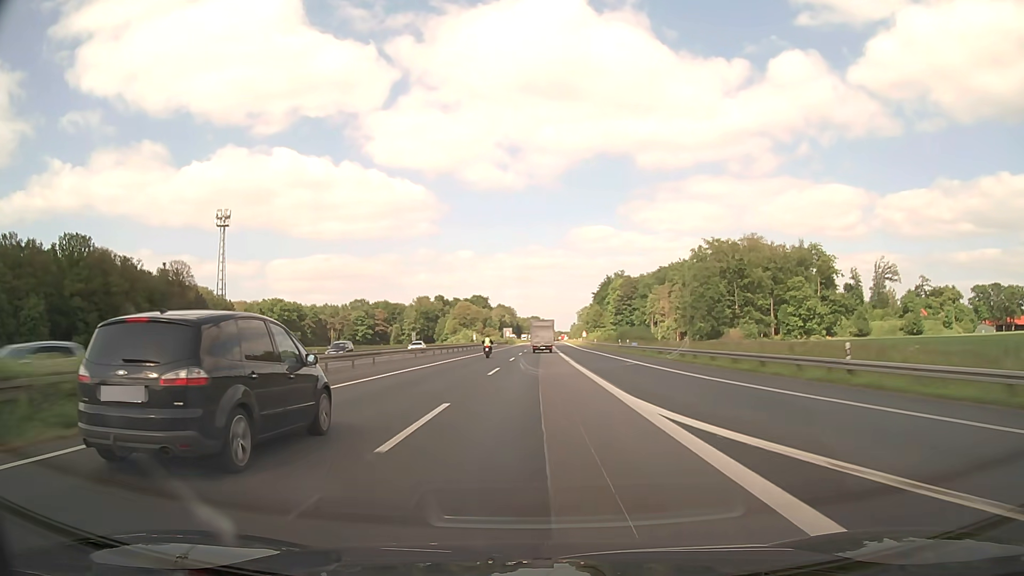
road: motorway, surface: asphalt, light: Day
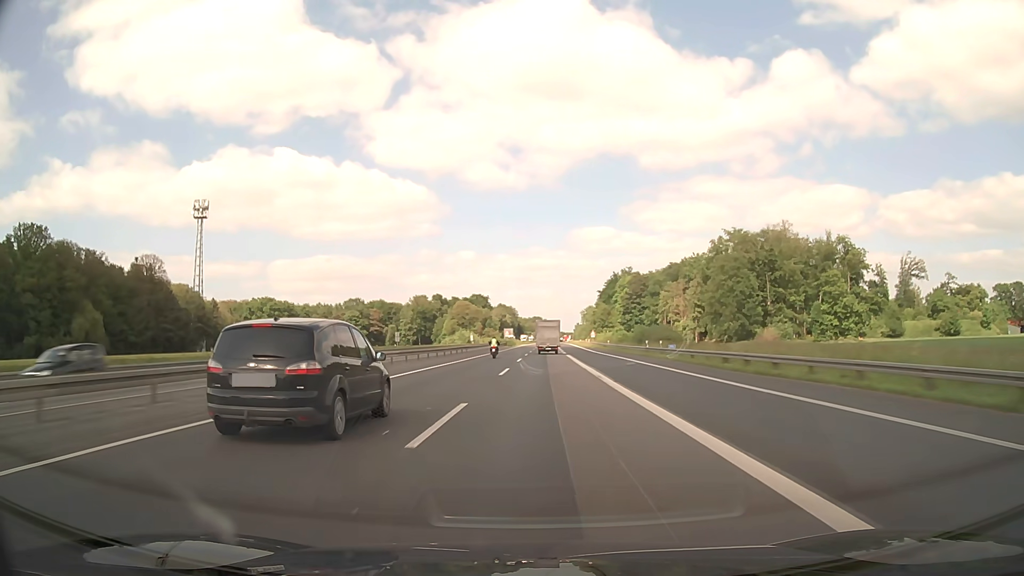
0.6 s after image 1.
(0.0, +17.6) m; 0°
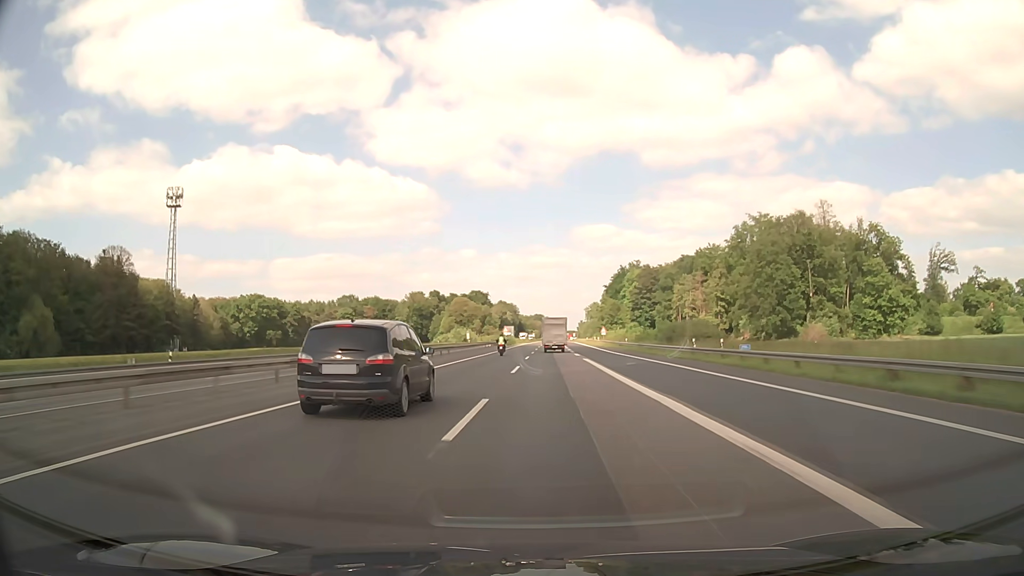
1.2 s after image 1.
(0.0, +17.7) m; 0°
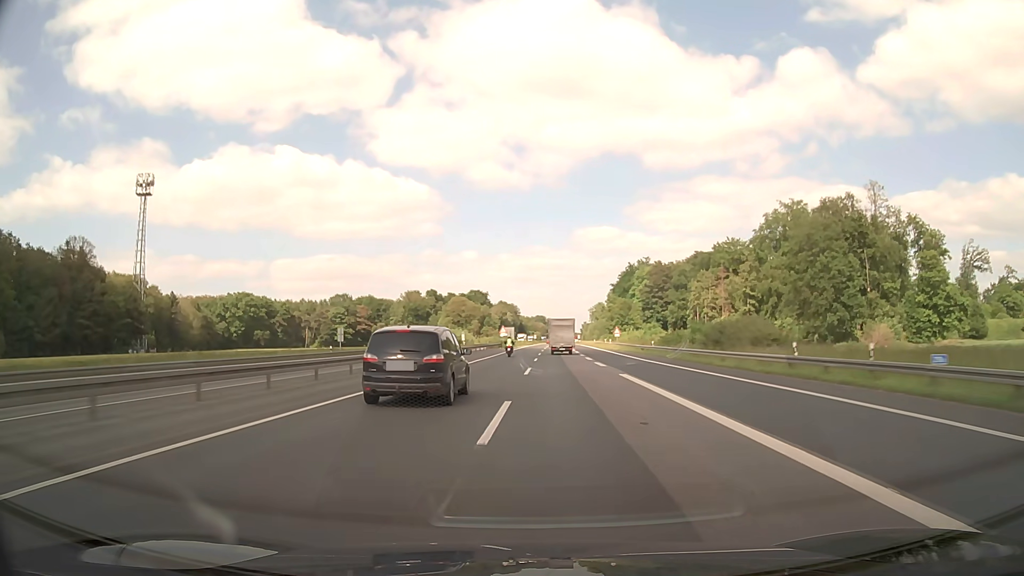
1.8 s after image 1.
(0.0, +17.8) m; 0°
